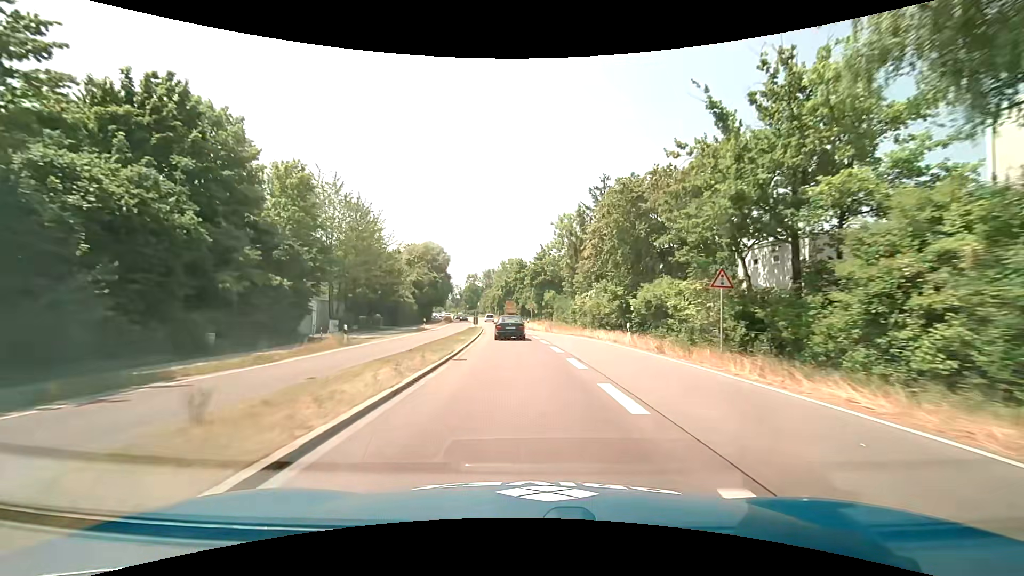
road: trunk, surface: asphalt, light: Day
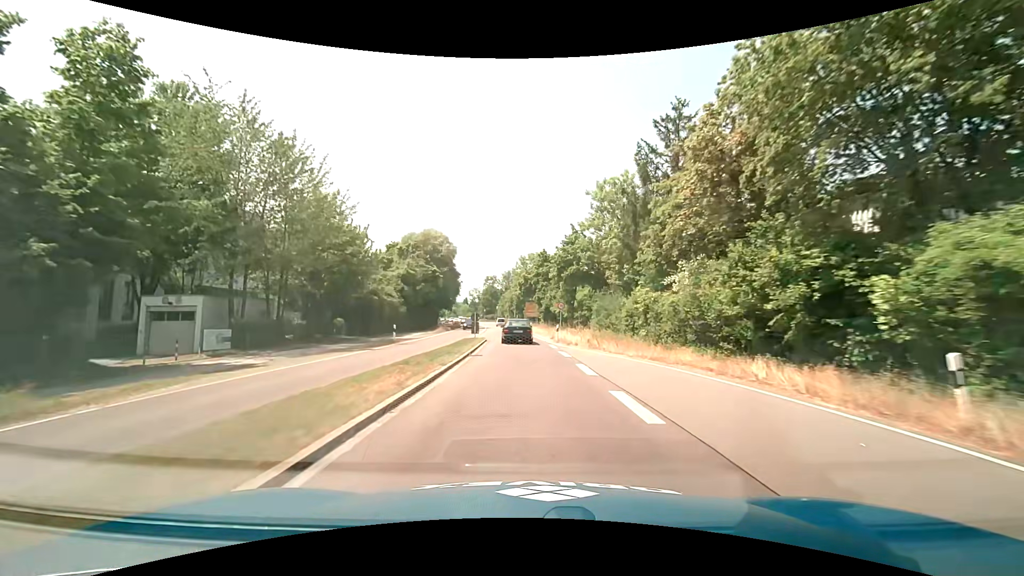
(-0.3, +18.2) m; -2°
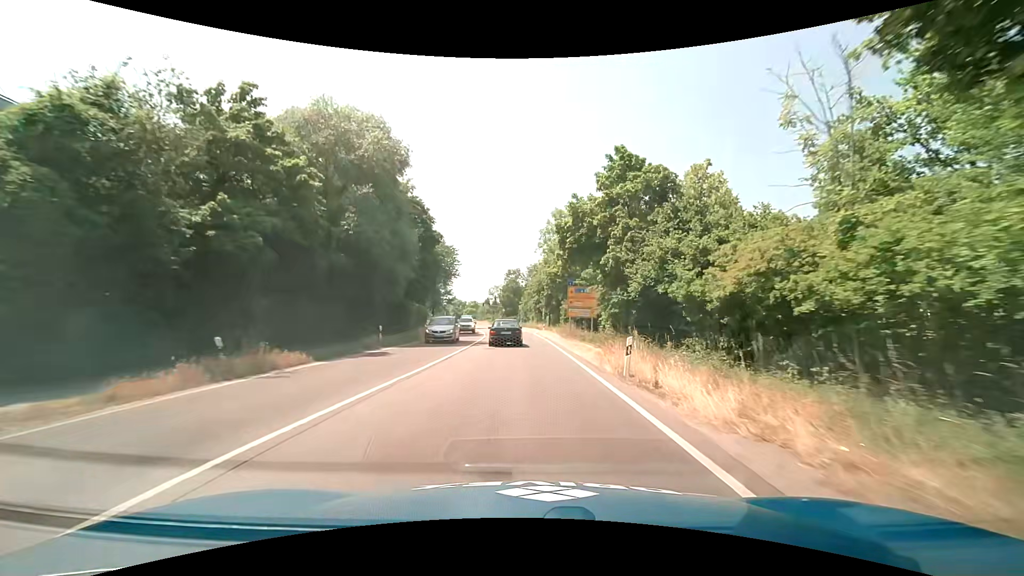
(-2.0, +44.6) m; -4°
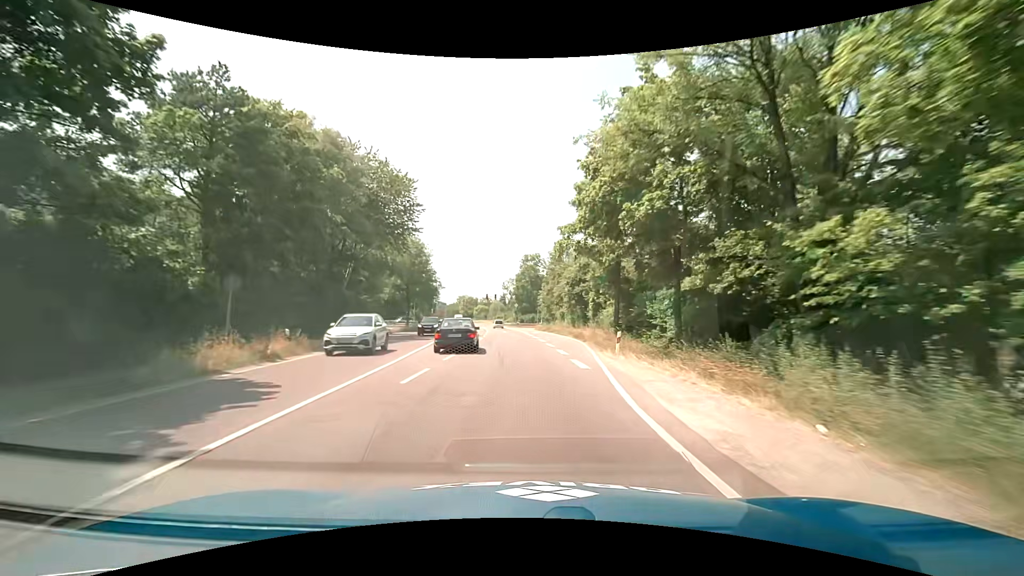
(-0.6, +45.0) m; -2°
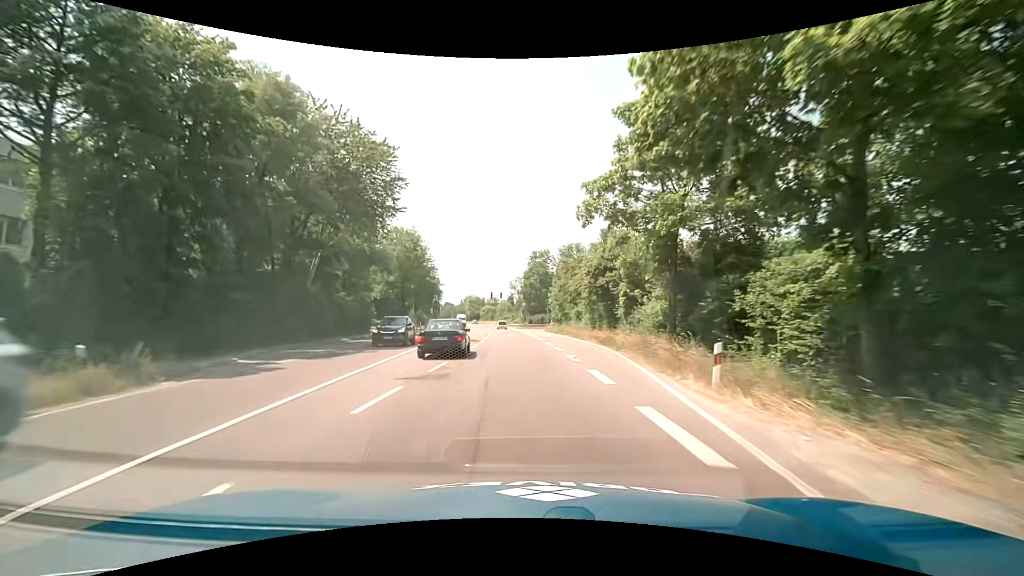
(-0.1, +9.3) m; 0°
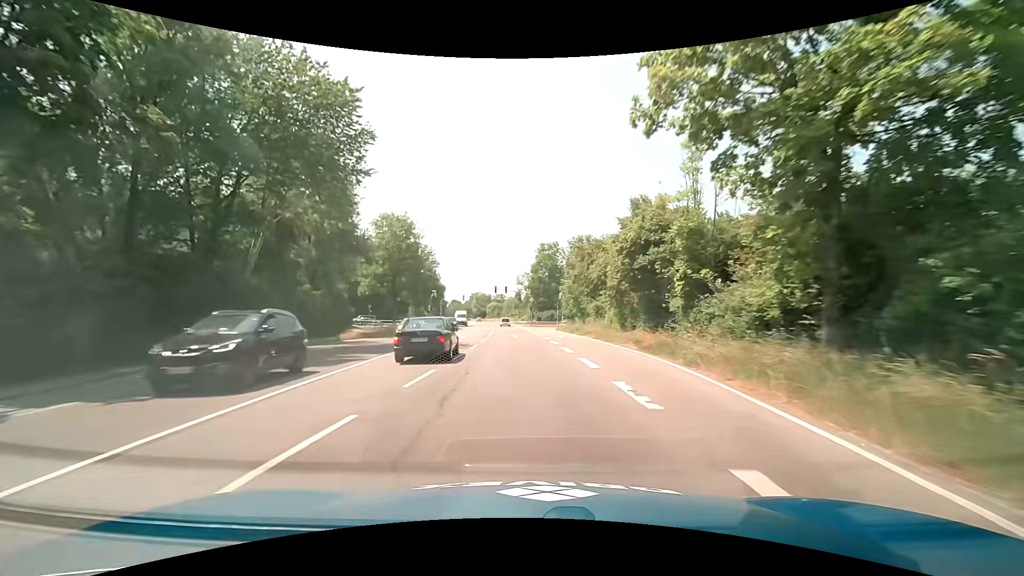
(-0.1, +9.3) m; -1°
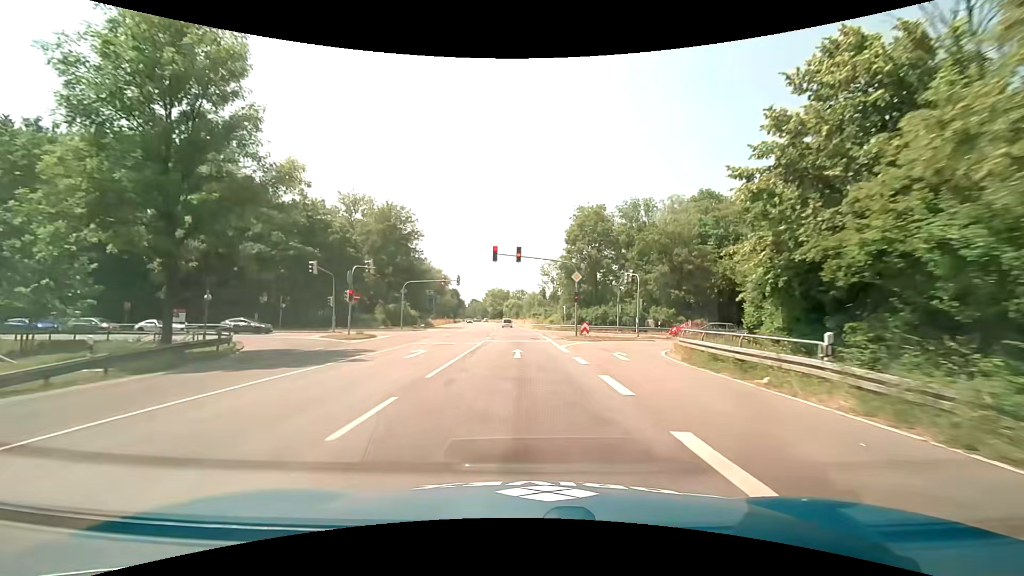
(-1.3, +46.4) m; -3°
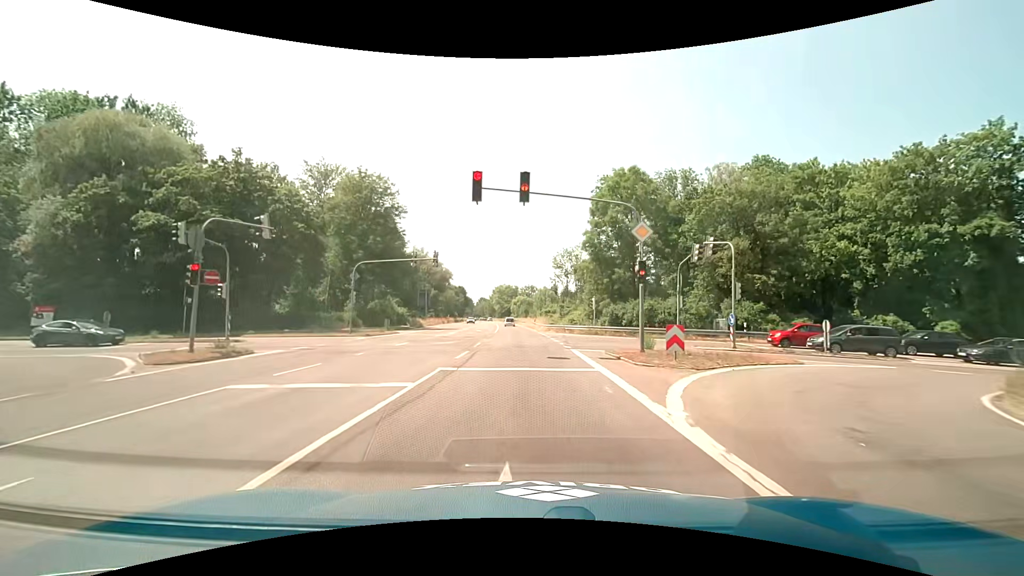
(-0.2, +18.4) m; -1°
(0, +10) (0, +20) (0, +30) (-1, +40) (-1, +50) (-2, +60) (-2, +70) (-3, +80) (-3, +90) (-4, +100) m
